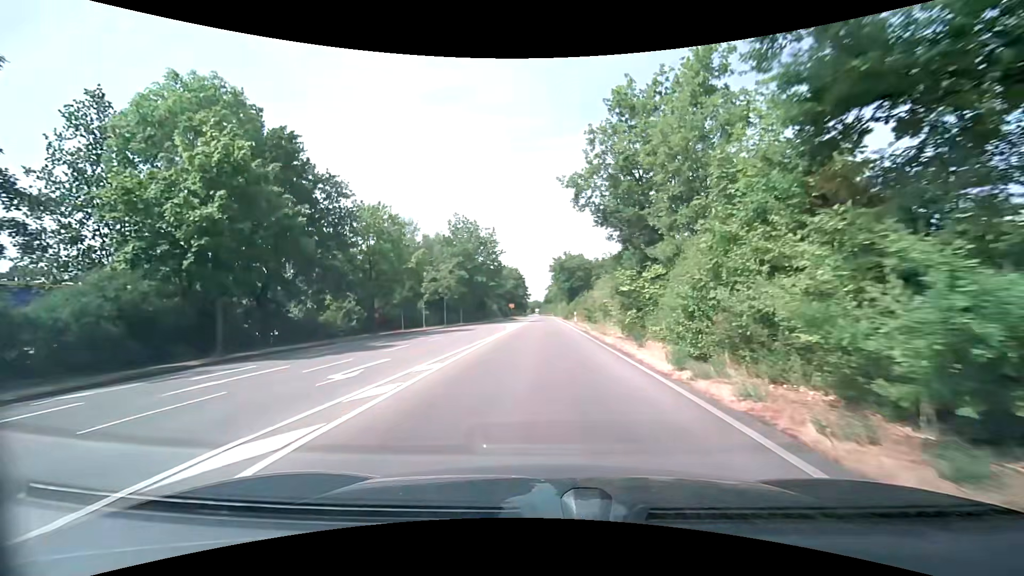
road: secondary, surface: asphalt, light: Day
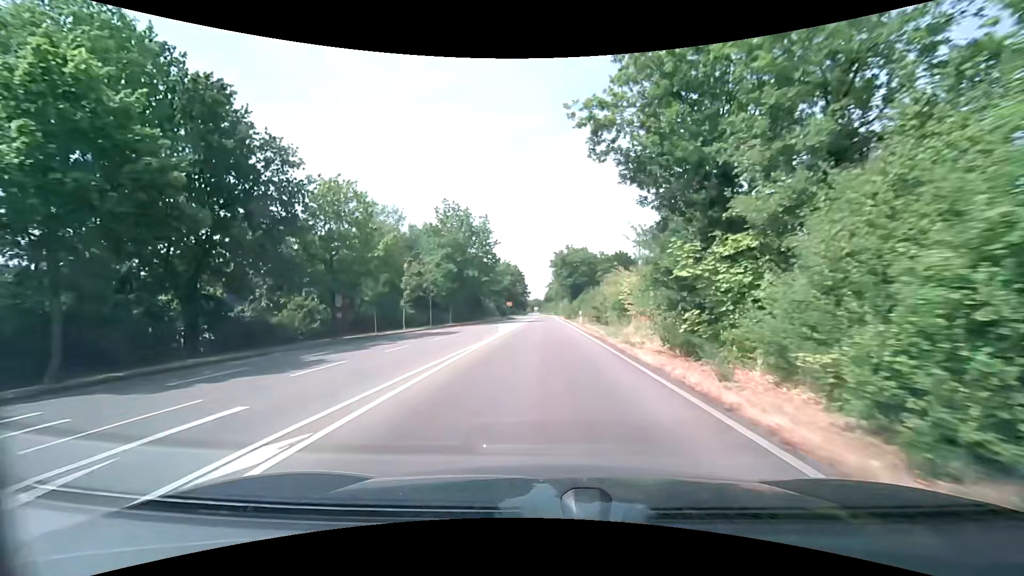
(0.0, +7.0) m; 0°
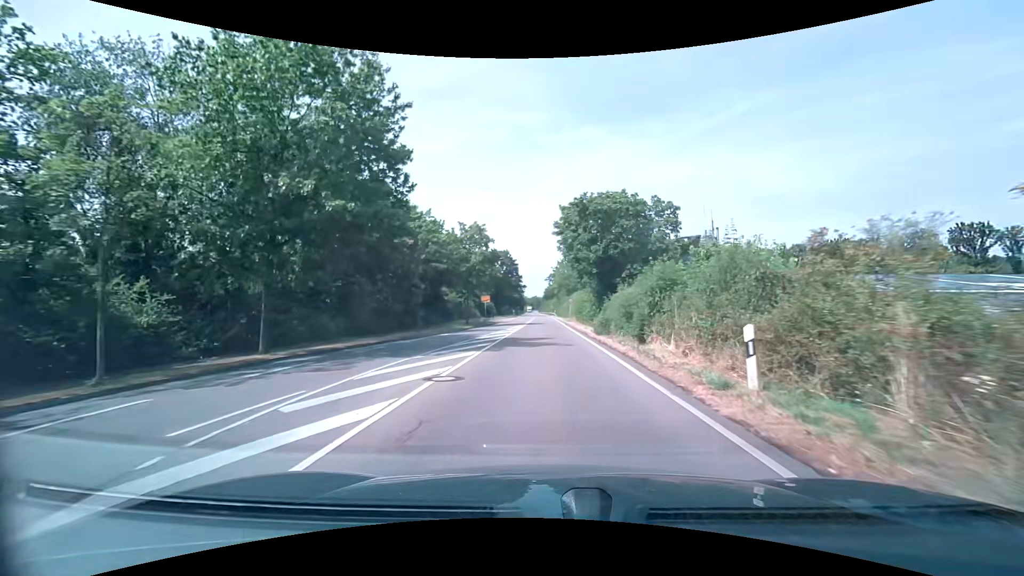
(0.0, +35.6) m; 0°
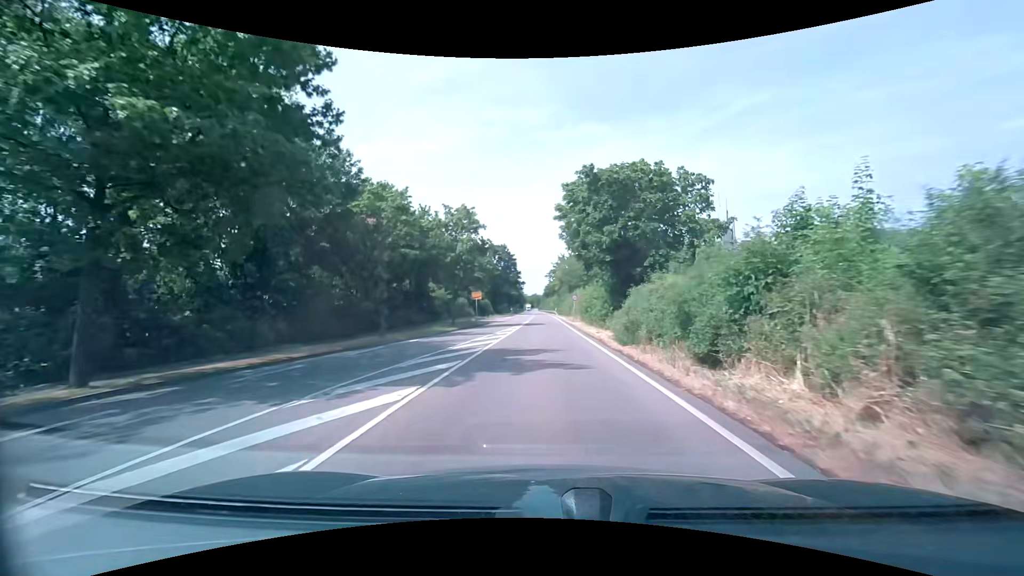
(0.0, +7.2) m; 0°
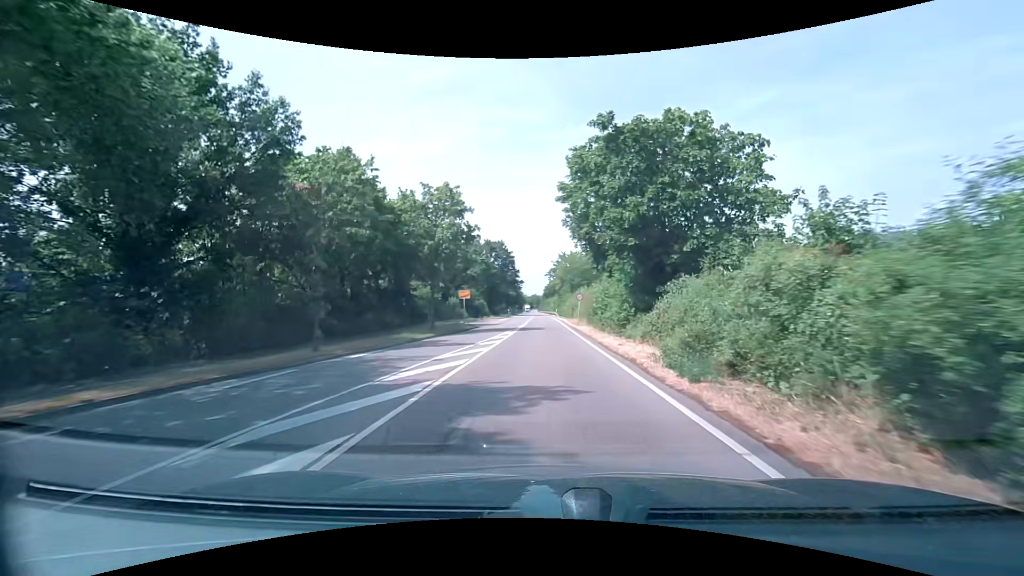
(0.0, +7.2) m; 0°
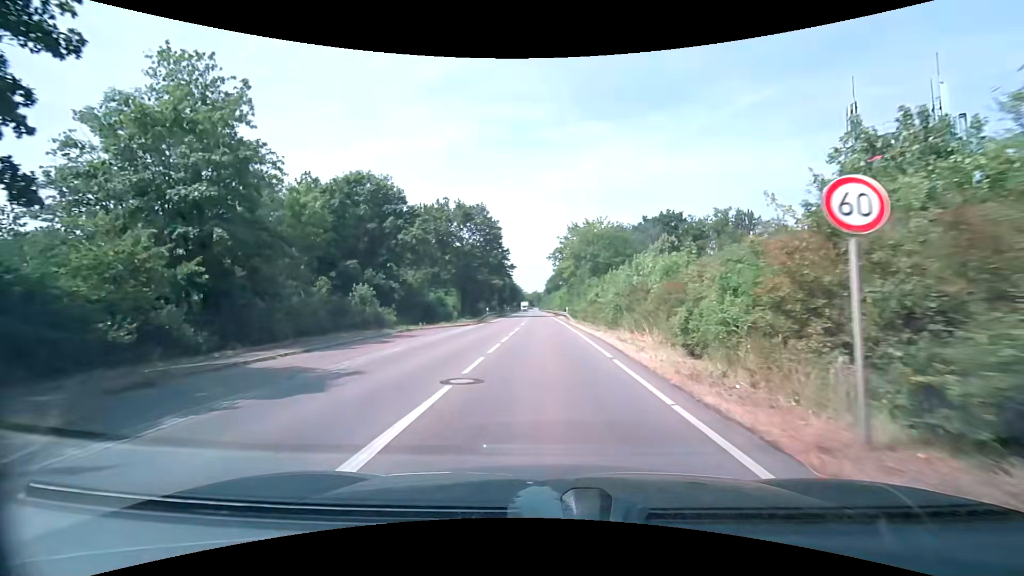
(+0.1, +36.5) m; 0°
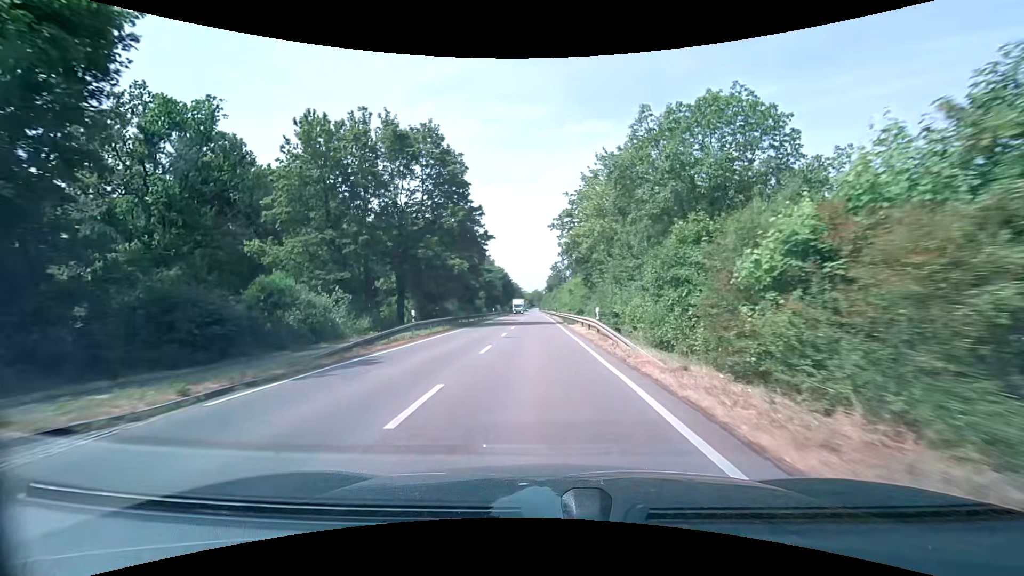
(+0.1, +31.6) m; 0°
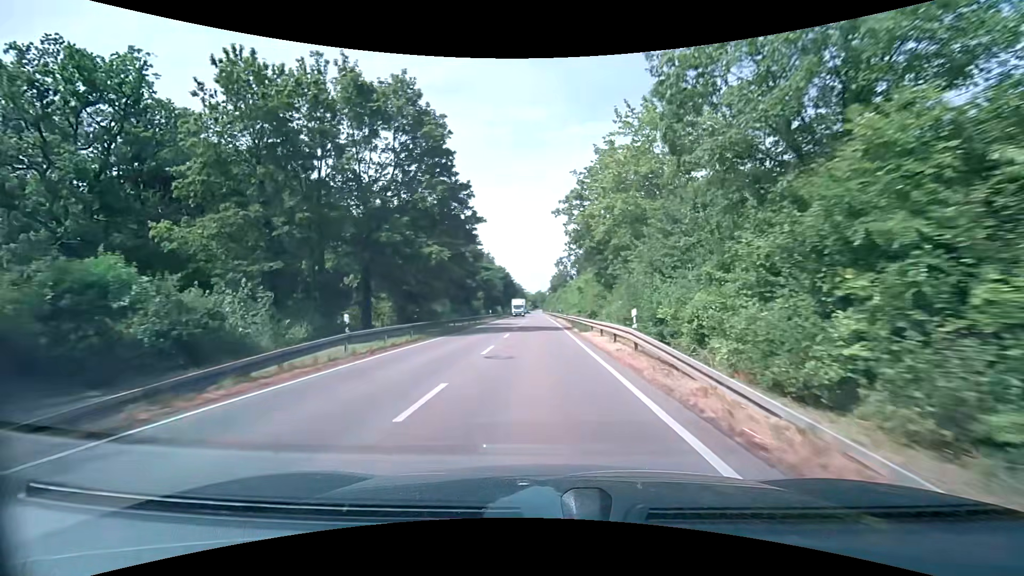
(0.0, +8.6) m; 0°
(0, +10) (0, +20) (0, +30) (0, +40) (-1, +50) (-1, +60) (-1, +70) (-1, +80) (-2, +90) (-2, +100) m
